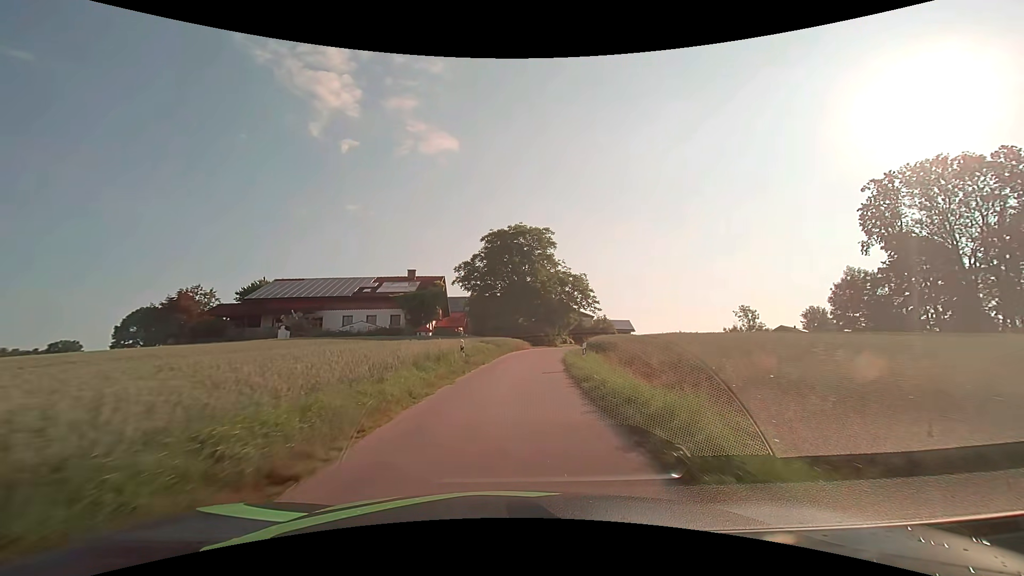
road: unclassified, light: Day
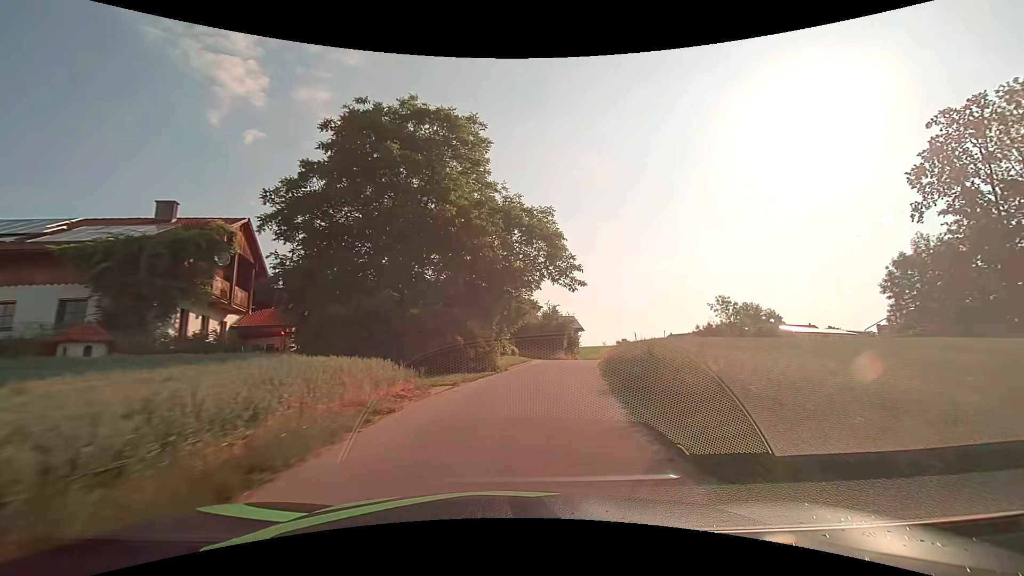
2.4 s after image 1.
(+1.6, +29.8) m; +9°
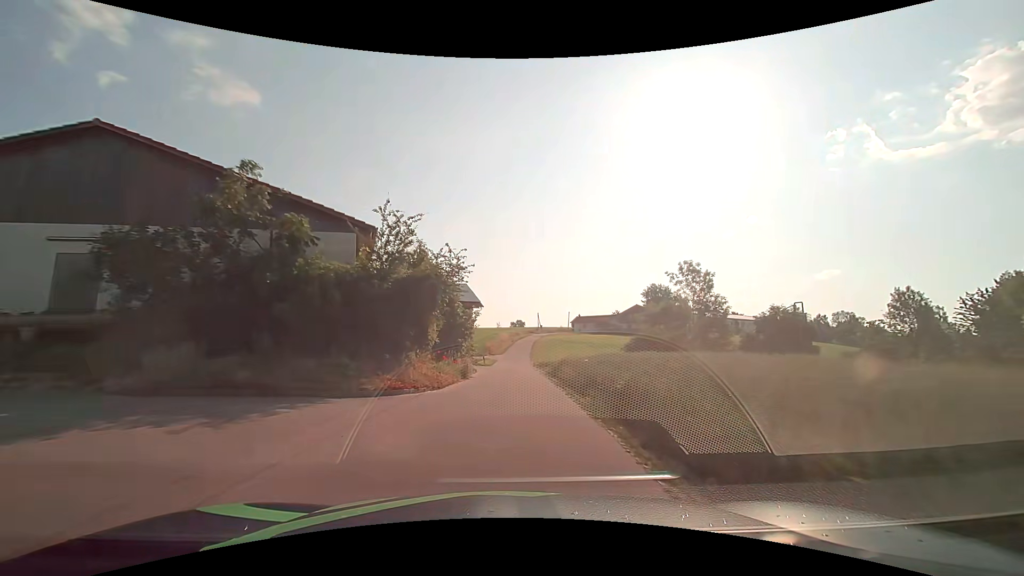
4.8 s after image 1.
(+3.9, +30.0) m; +13°
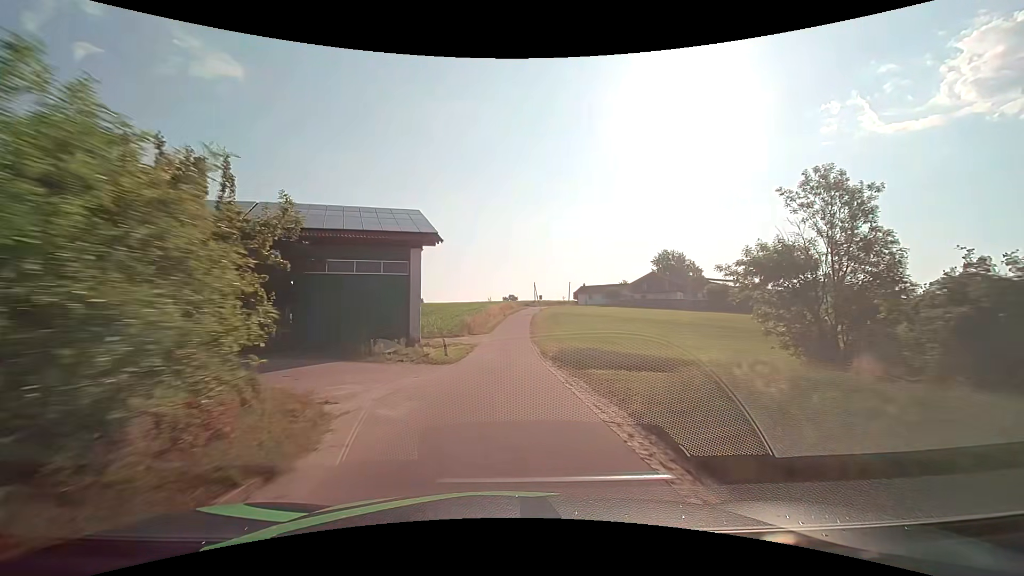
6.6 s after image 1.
(+0.3, +23.5) m; +1°
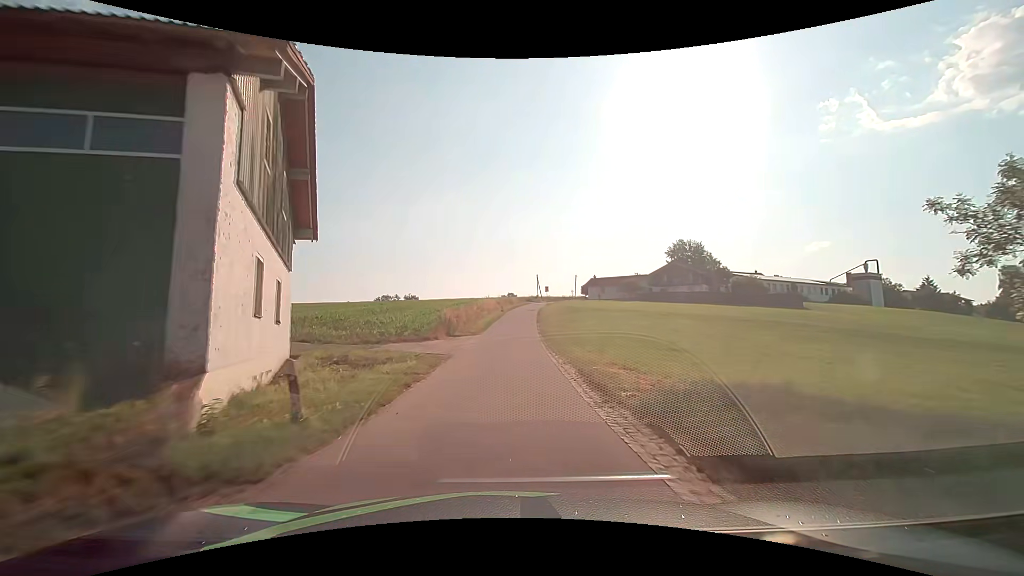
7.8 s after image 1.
(0.0, +15.8) m; 0°
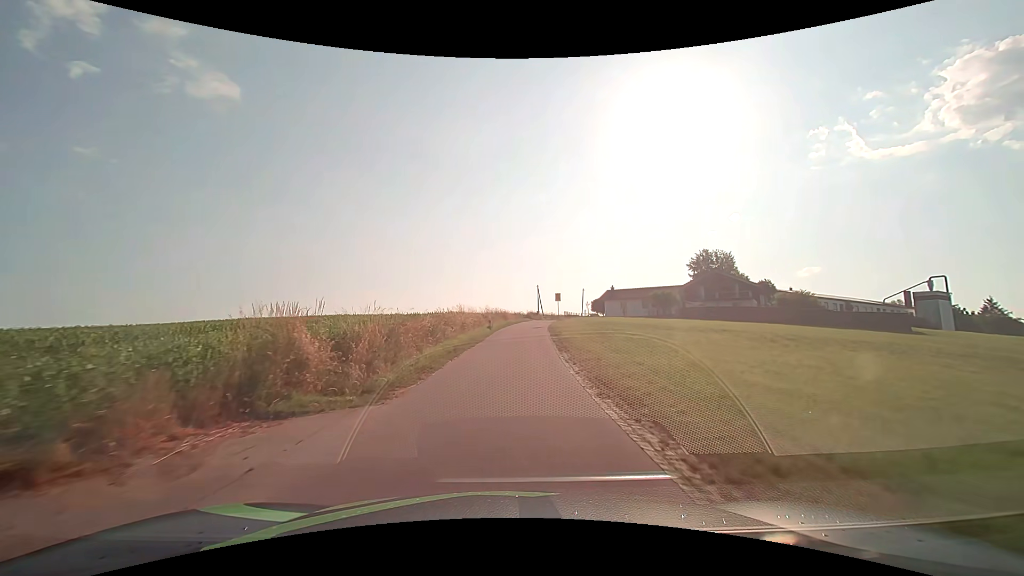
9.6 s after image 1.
(+0.1, +23.2) m; 0°
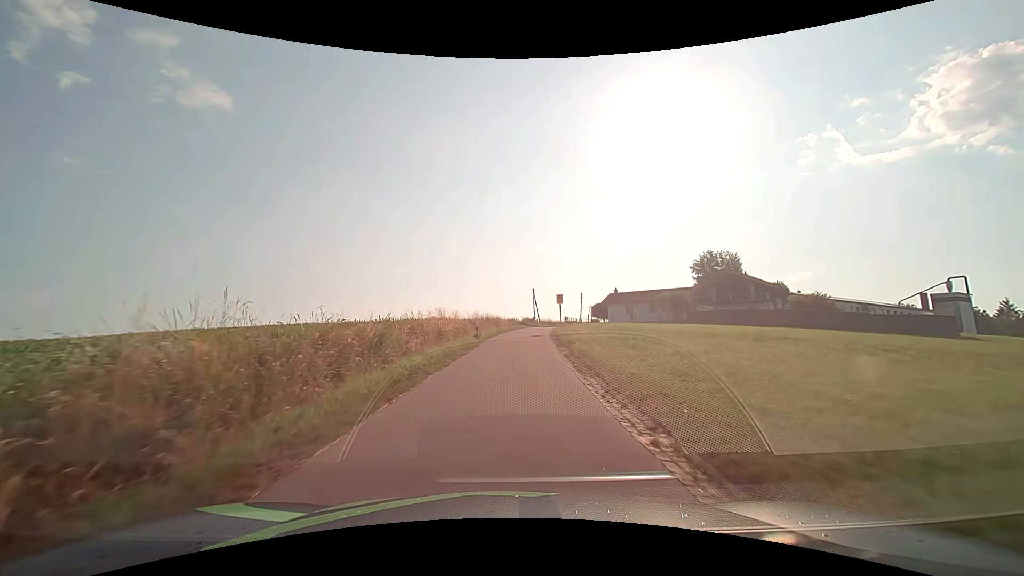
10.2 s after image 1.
(+0.1, +7.5) m; +1°
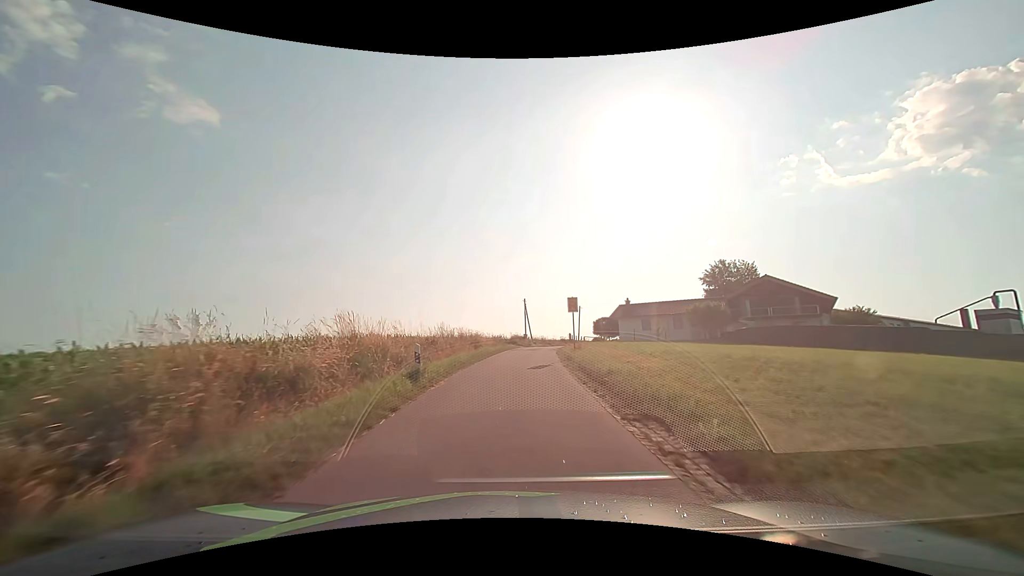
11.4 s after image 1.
(+0.2, +14.7) m; +1°
(0, +10) (0, +20) (+1, +30) (+2, +40) (+4, +50) (+6, +60) (+8, +69) (+12, +79) (+16, +88) (+21, +96) m
